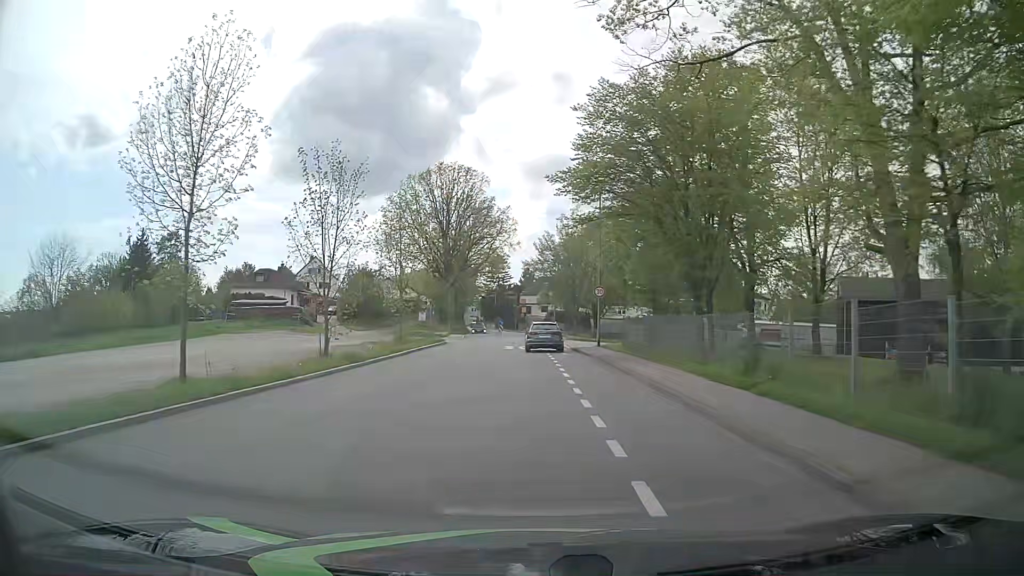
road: tertiary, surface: asphalt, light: Day
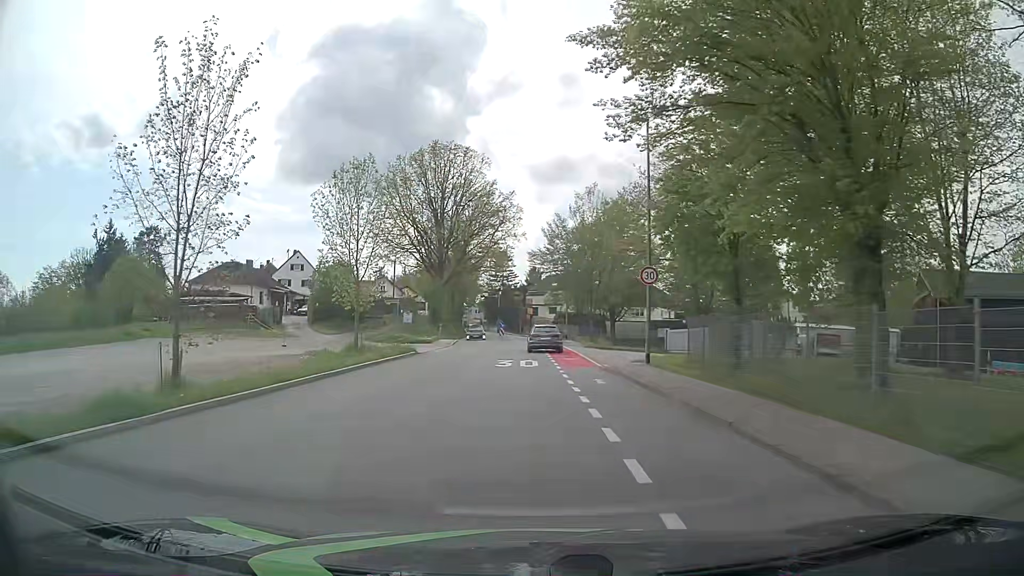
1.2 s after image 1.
(-0.2, +12.9) m; -1°
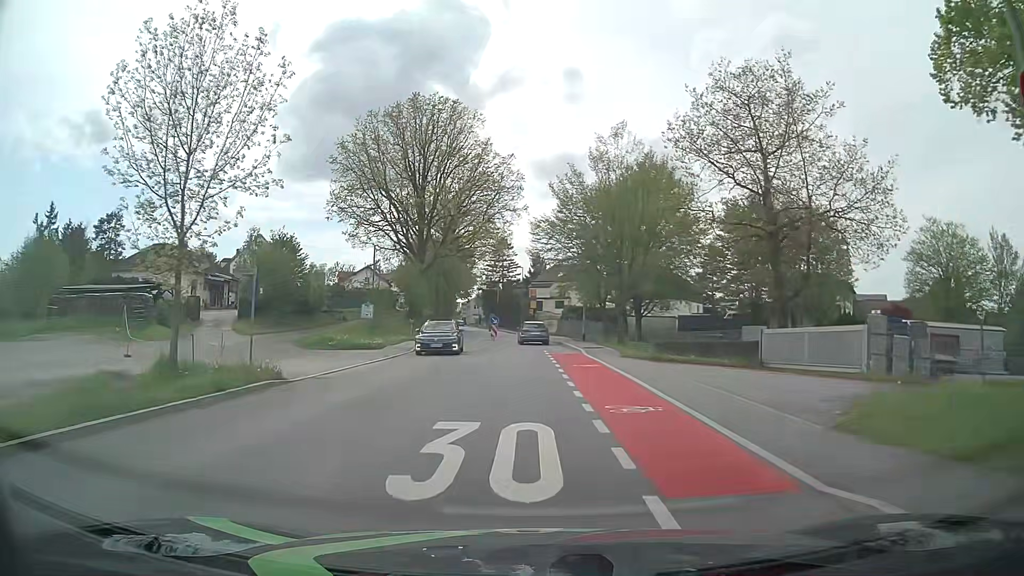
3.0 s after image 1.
(-0.1, +17.4) m; -1°
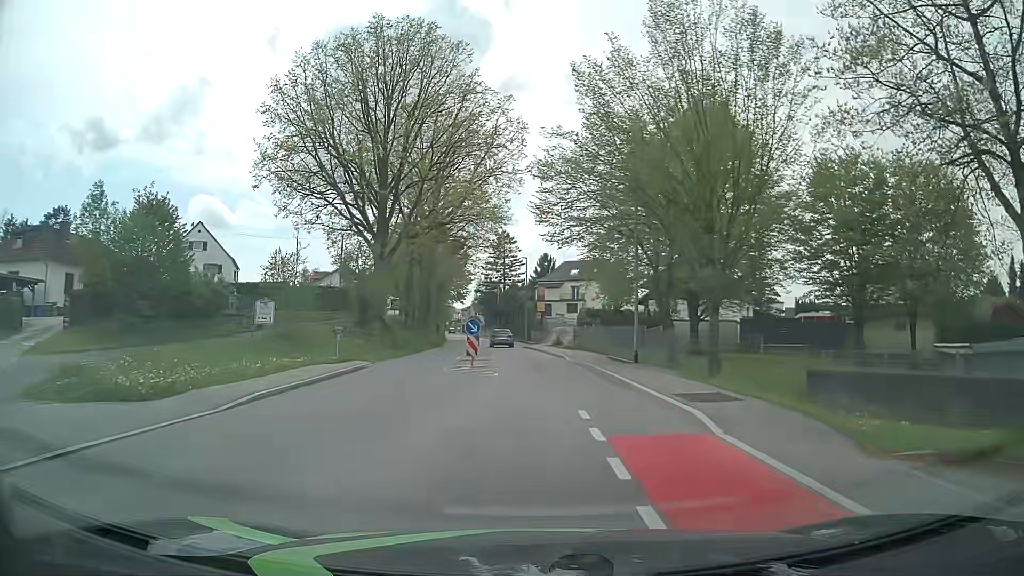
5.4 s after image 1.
(-0.1, +20.1) m; -1°
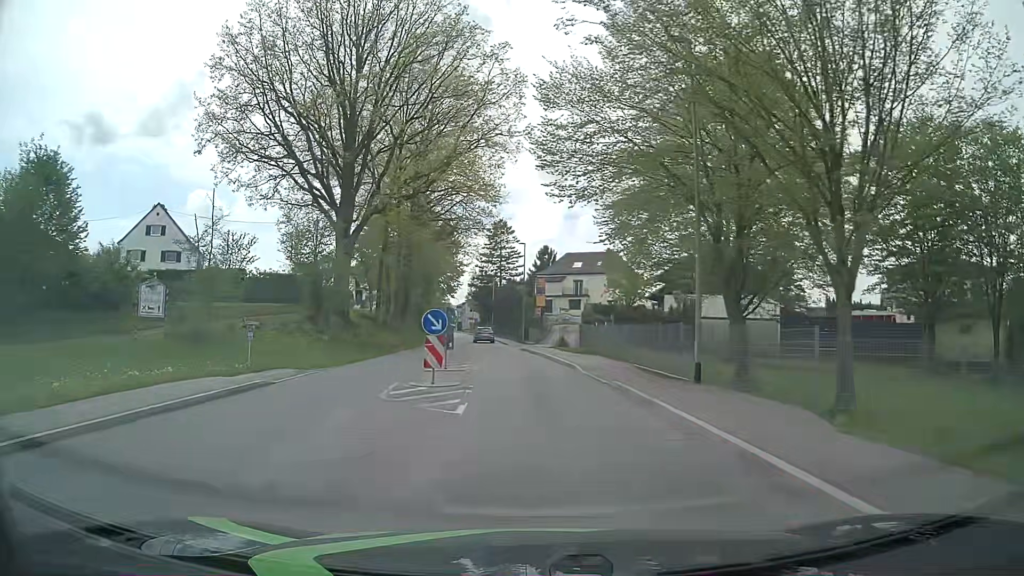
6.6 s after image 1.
(0.0, +9.4) m; 0°
(0, +10) (0, +20) (-1, +30) (-2, +40) (-3, +50) (-4, +60) (-5, +70) (-6, +80) (-7, +90) (-9, +100) m
